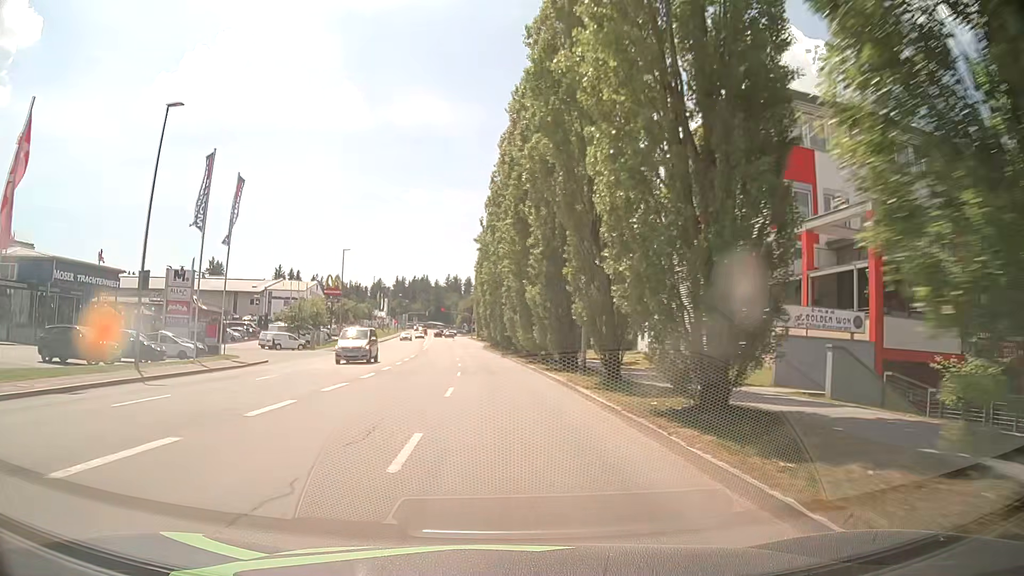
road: tertiary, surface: asphalt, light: Day
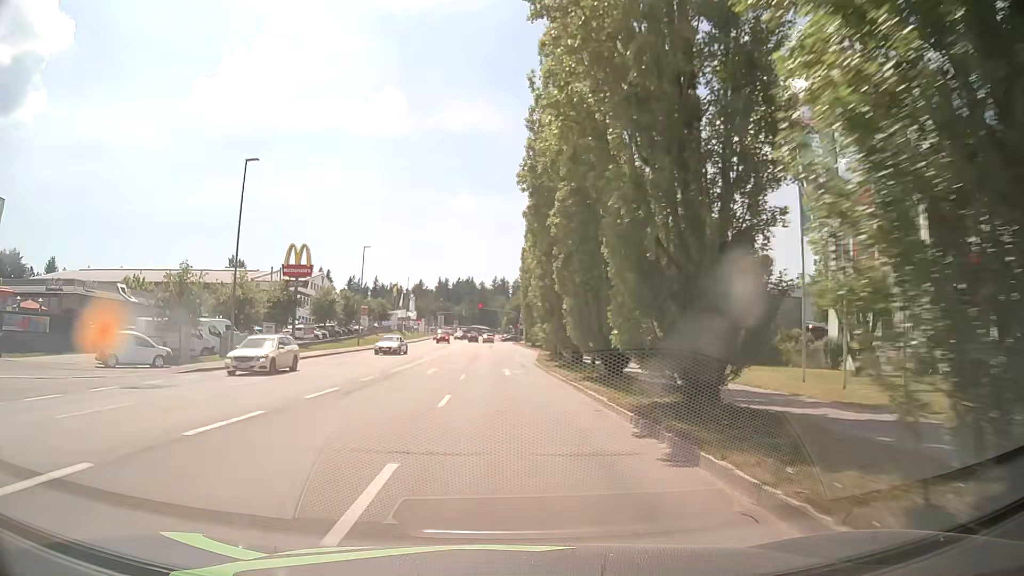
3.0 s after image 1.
(-1.6, +38.8) m; -4°
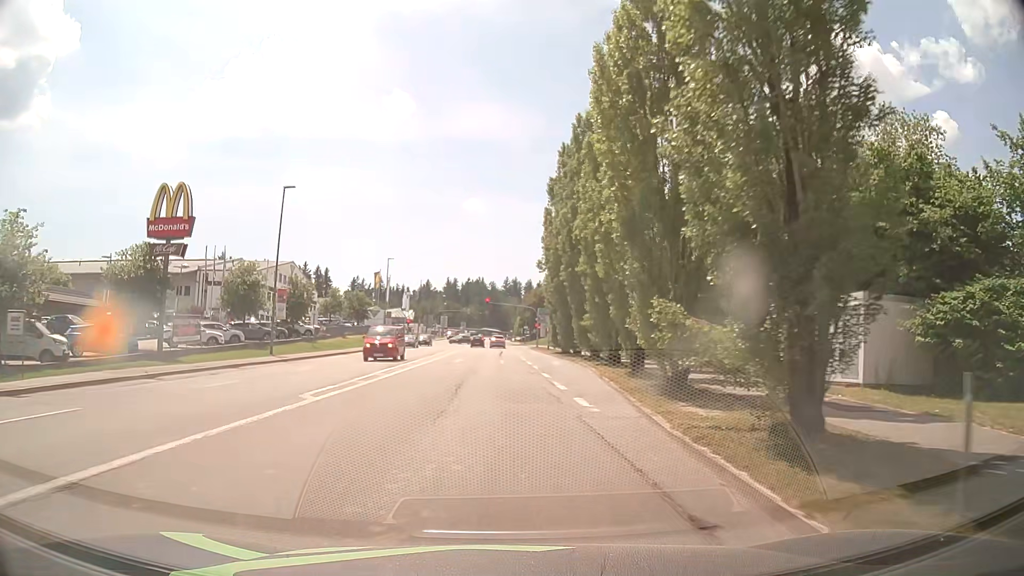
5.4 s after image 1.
(-0.5, +29.1) m; -2°
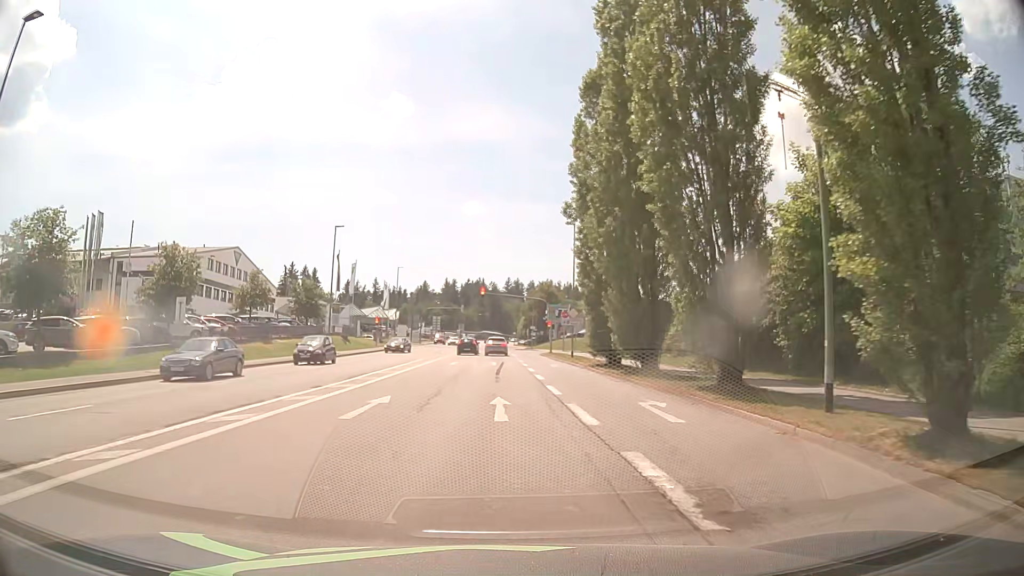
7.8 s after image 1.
(+0.3, +25.7) m; +1°
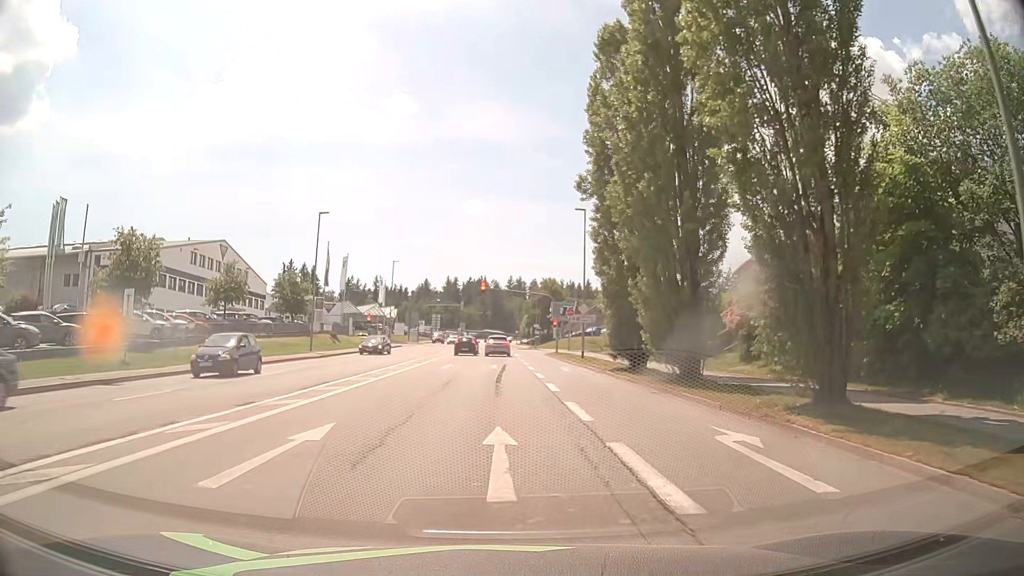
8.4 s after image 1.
(0.0, +5.4) m; -1°
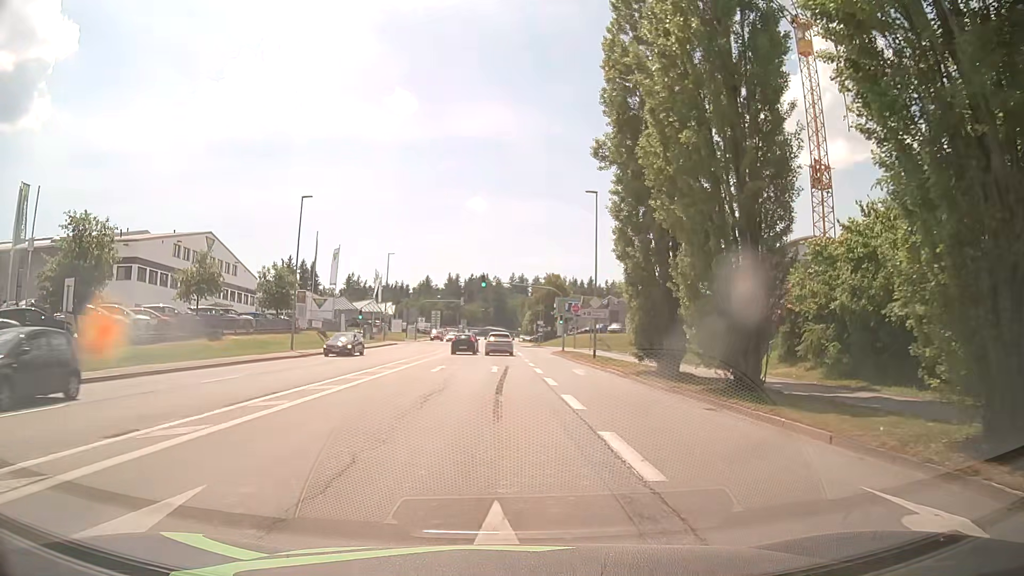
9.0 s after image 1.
(0.0, +4.9) m; +1°
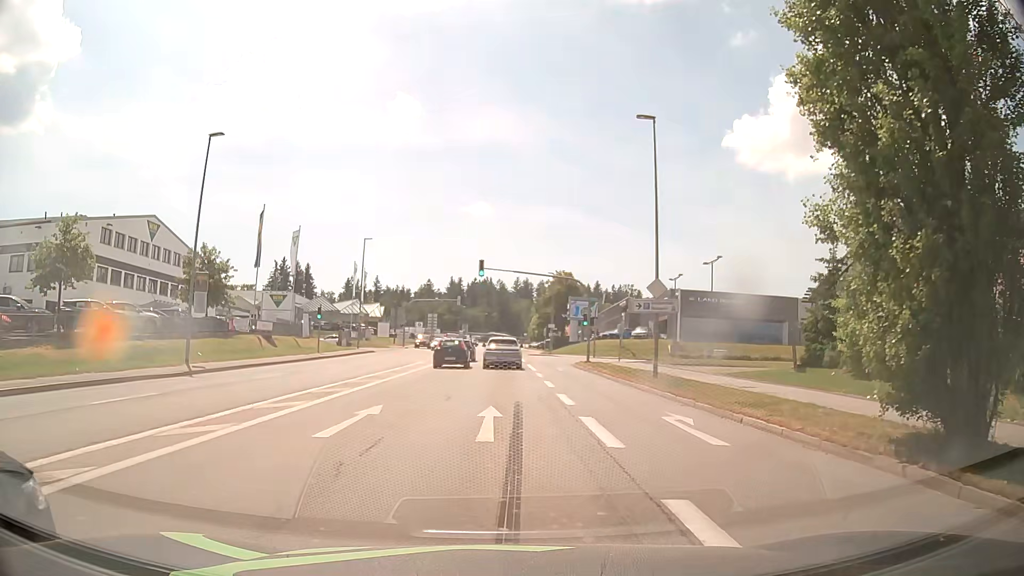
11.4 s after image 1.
(-0.3, +15.6) m; -2°
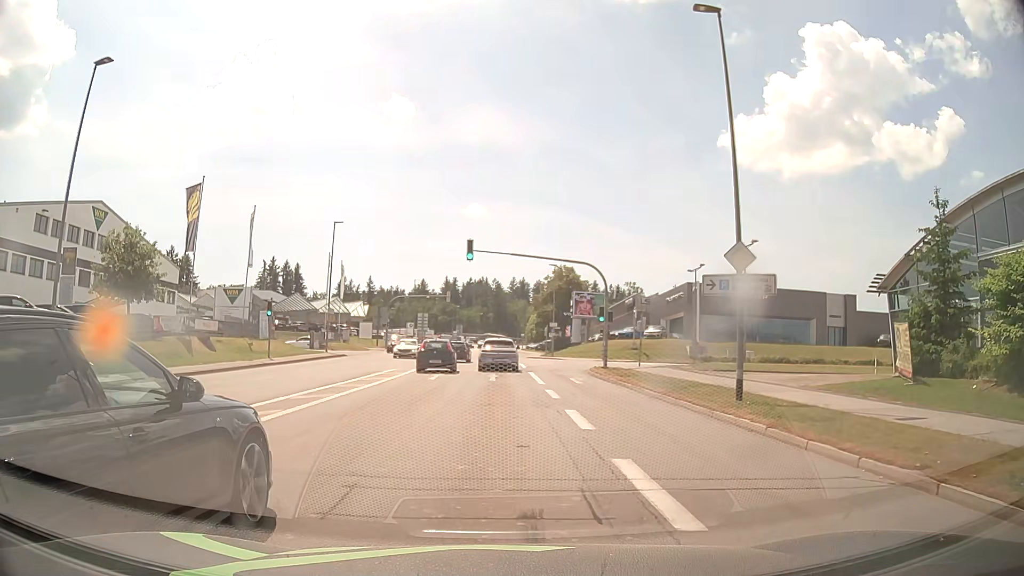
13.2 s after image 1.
(+0.2, +9.8) m; +2°
(0, +10) (0, +20) (0, +30) (-1, +40) (-1, +50) (-1, +60) (-1, +70) (-2, +80) (-2, +90) (-2, +100) m
